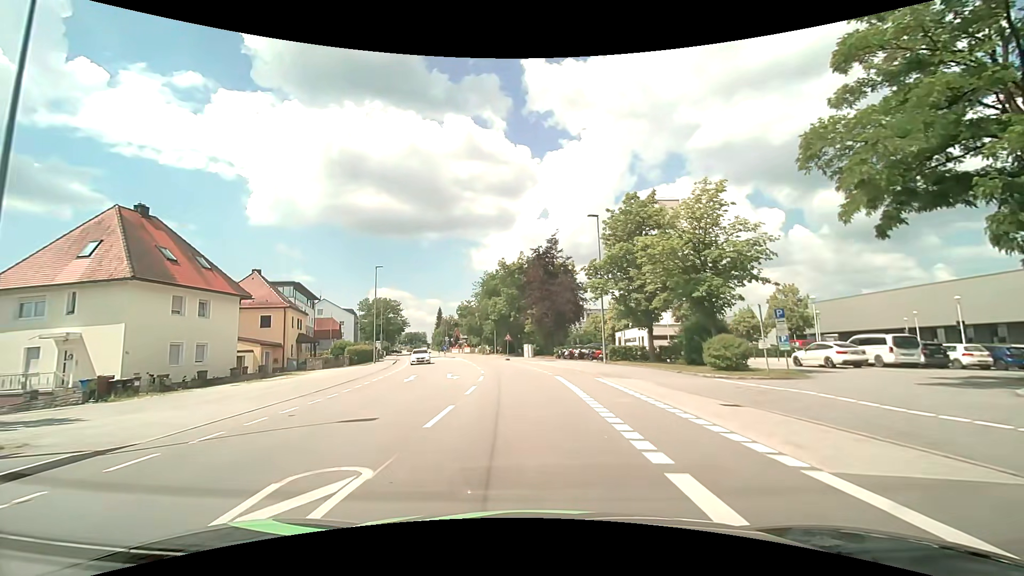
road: tertiary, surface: asphalt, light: Day
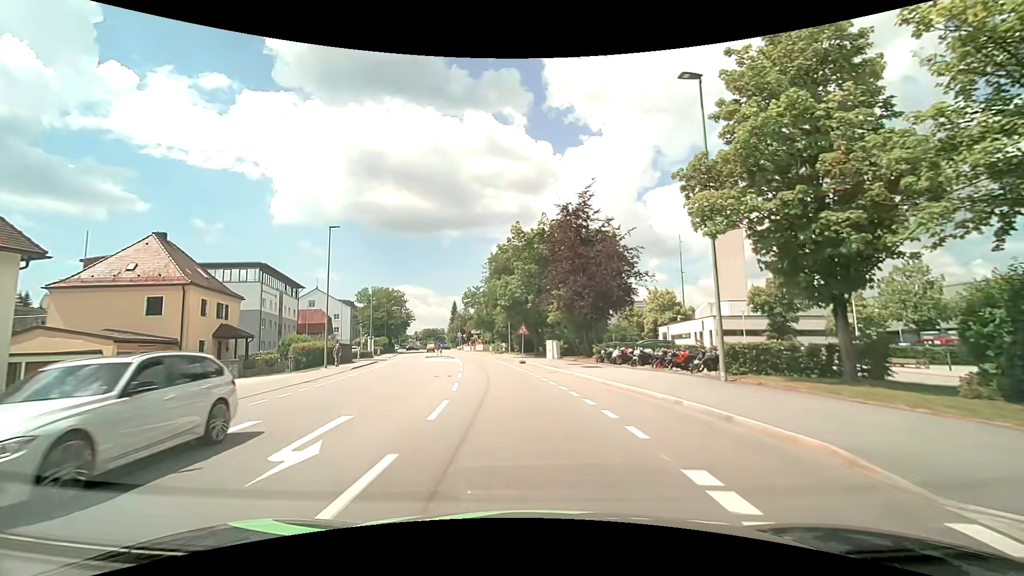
(-0.3, +17.4) m; -2°
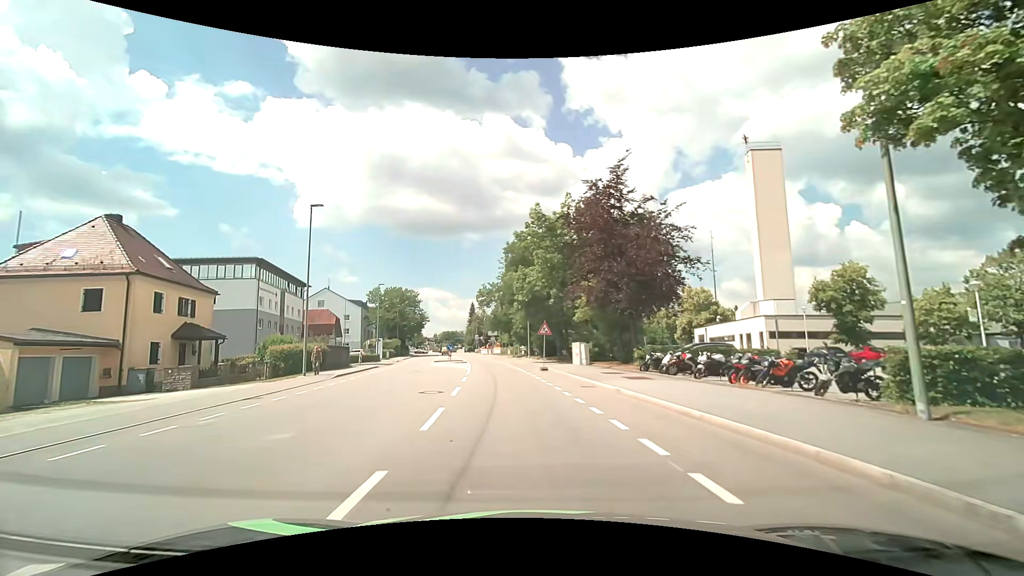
(-0.2, +6.8) m; -3°
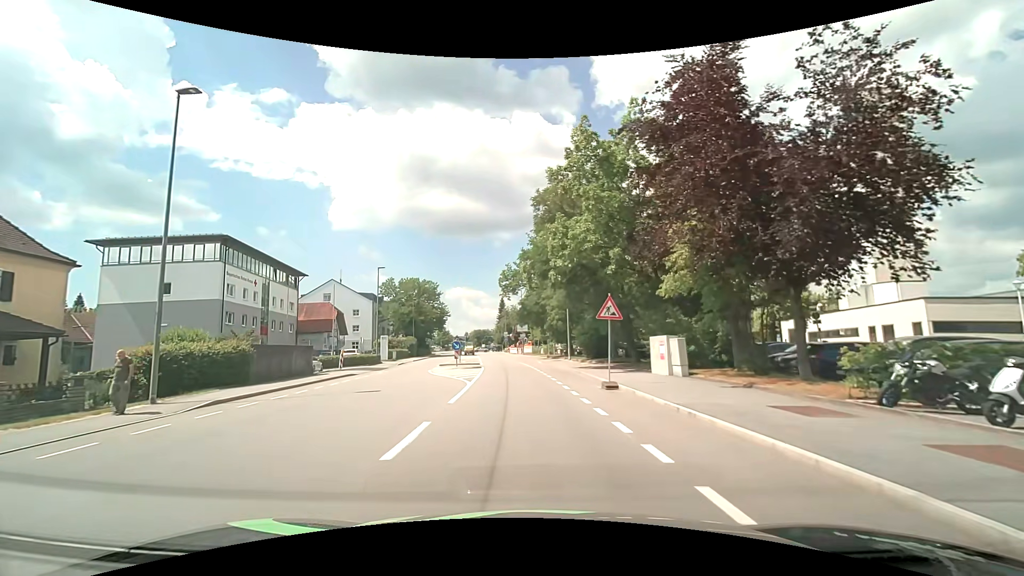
(-0.3, +14.7) m; -3°
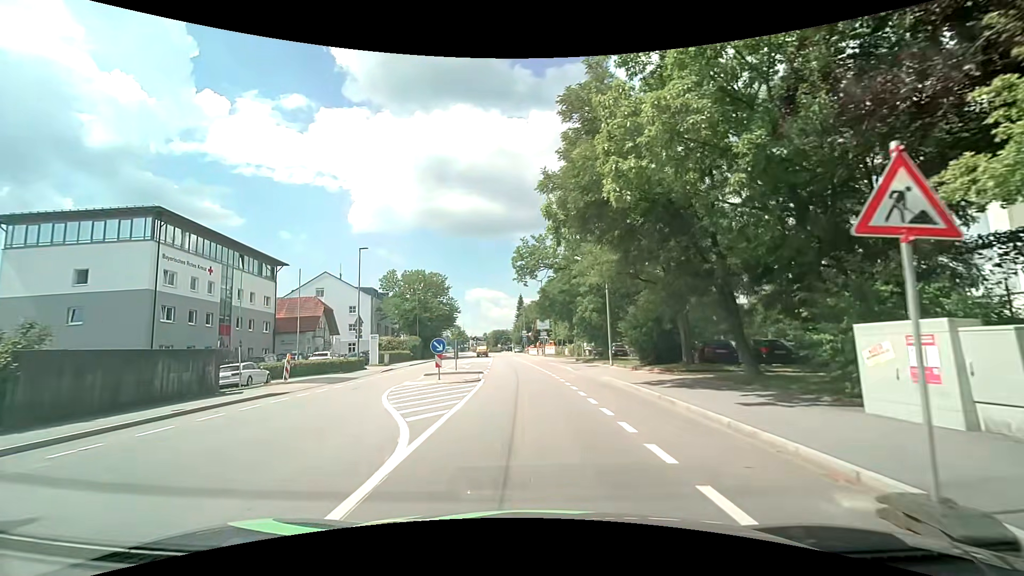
(-0.3, +12.1) m; -2°
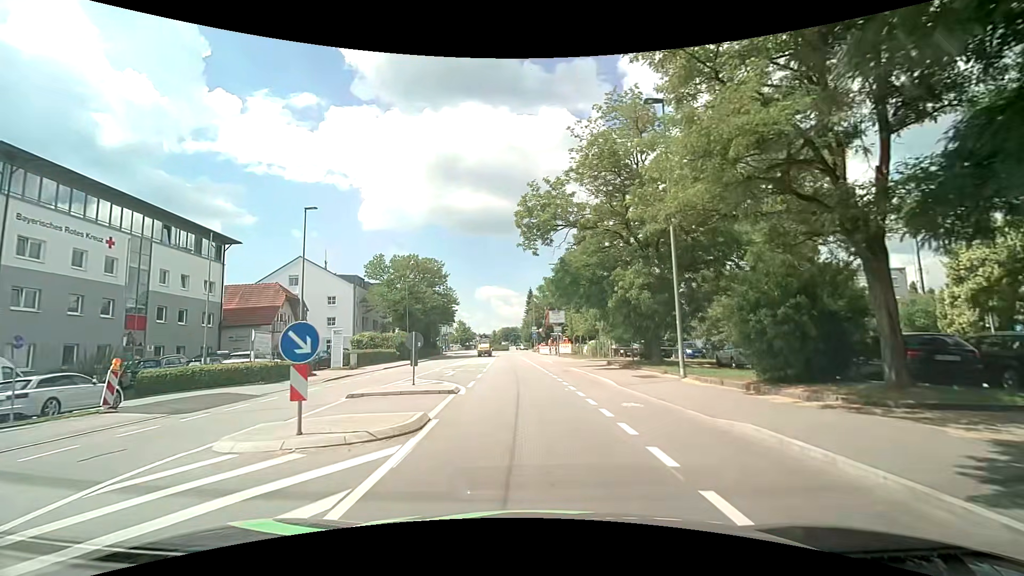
(-0.2, +12.3) m; -2°
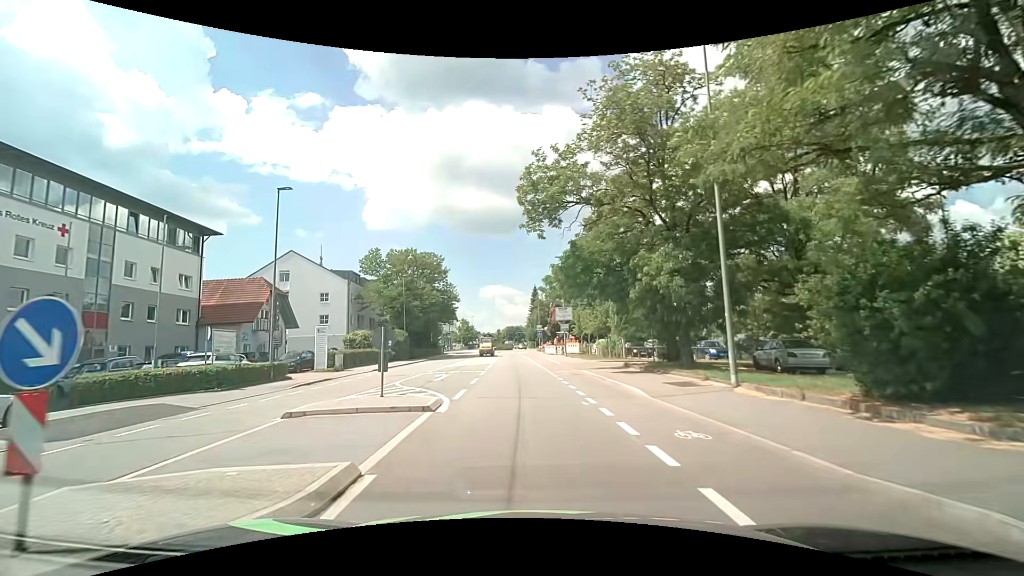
(0.0, +3.9) m; 0°
